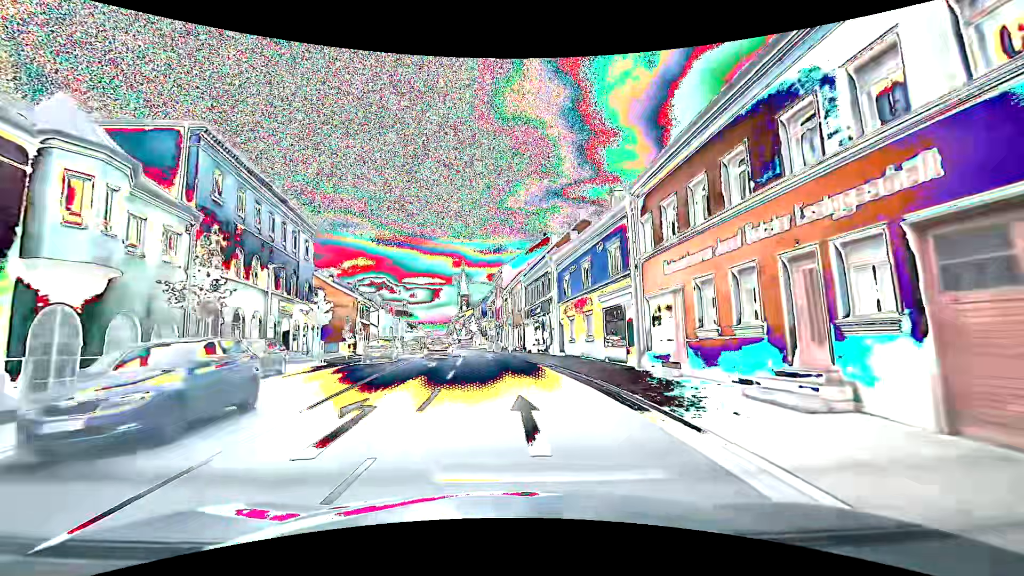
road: primary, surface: asphalt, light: Day
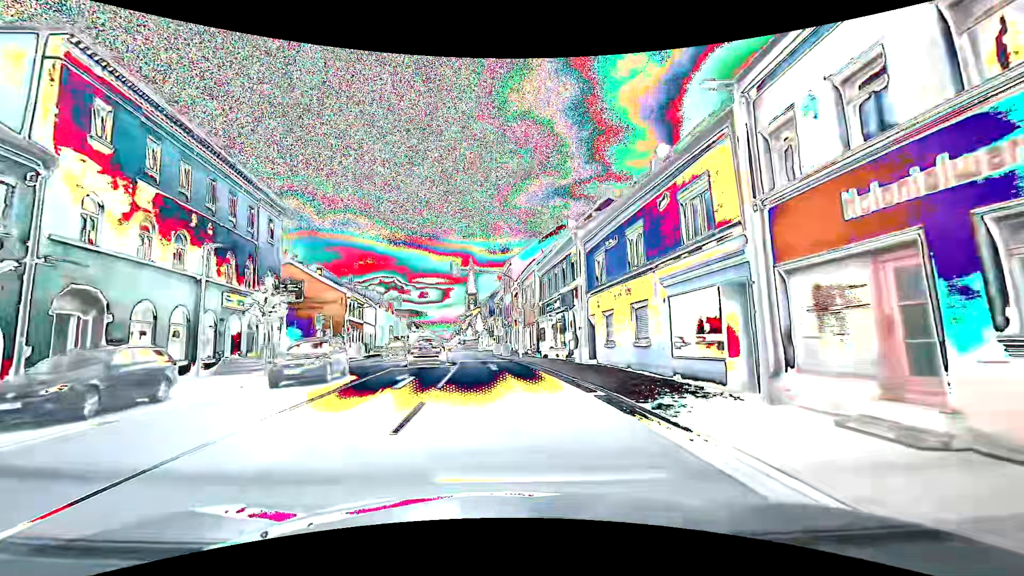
(-0.1, +7.8) m; -1°
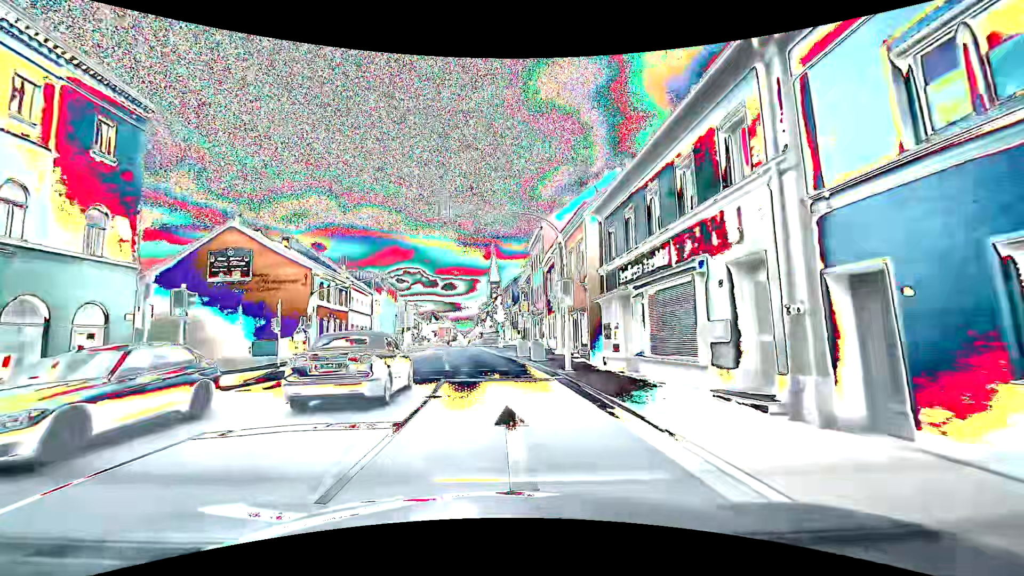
(-0.4, +15.8) m; -3°
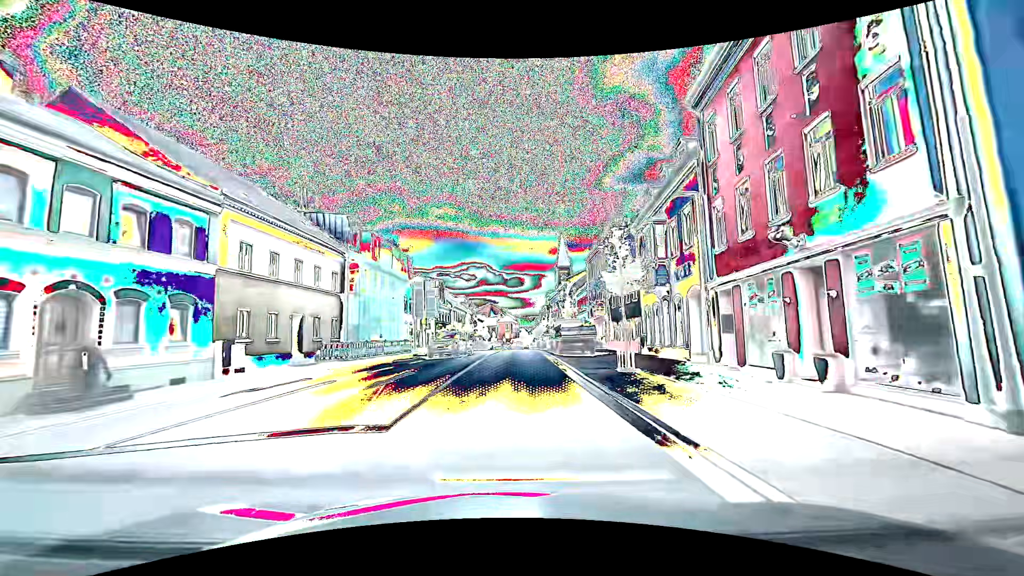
(-2.2, +31.8) m; -7°
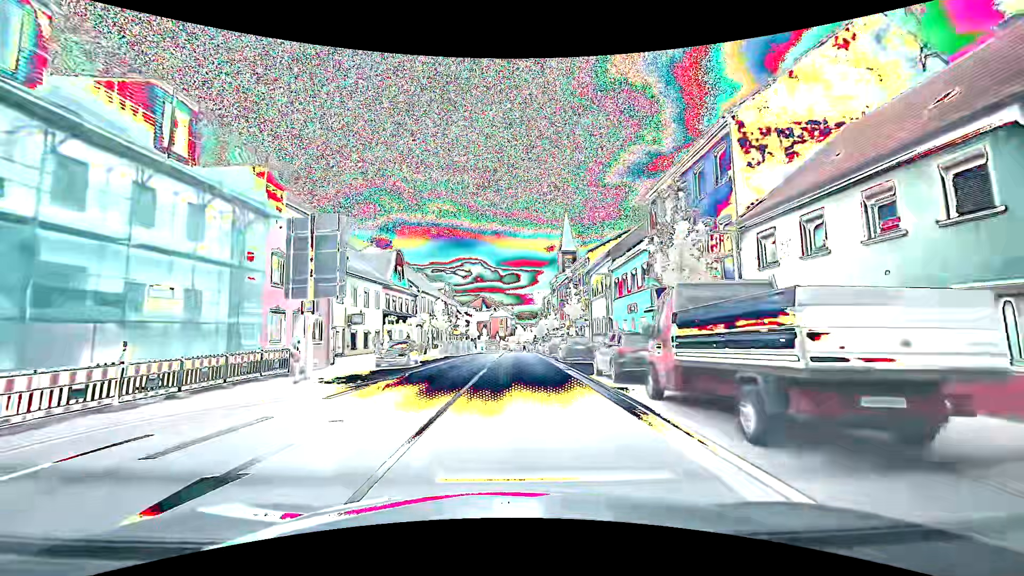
(-0.1, +24.0) m; 0°
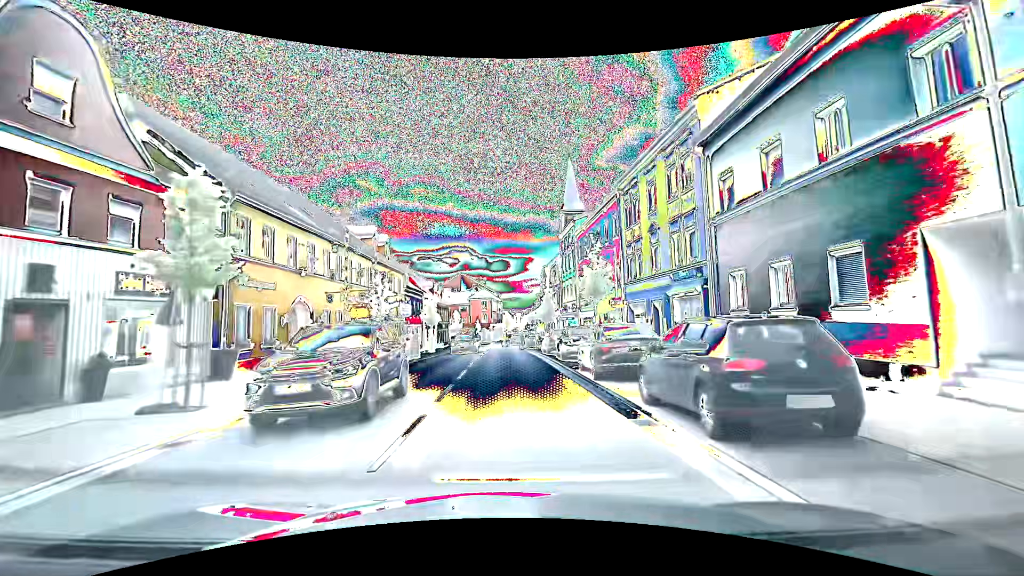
(+0.4, +32.3) m; +1°
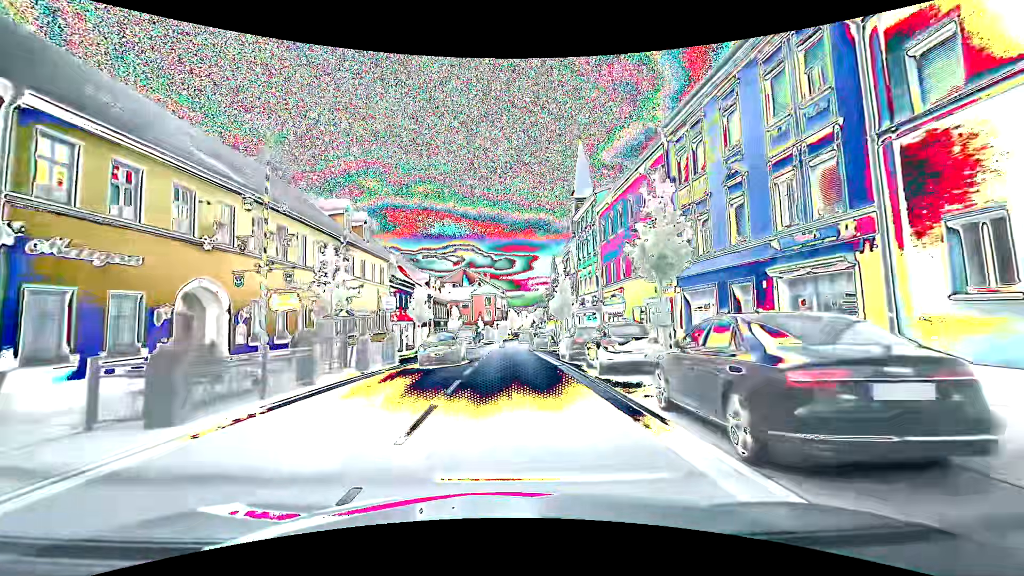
(0.0, +8.1) m; -1°
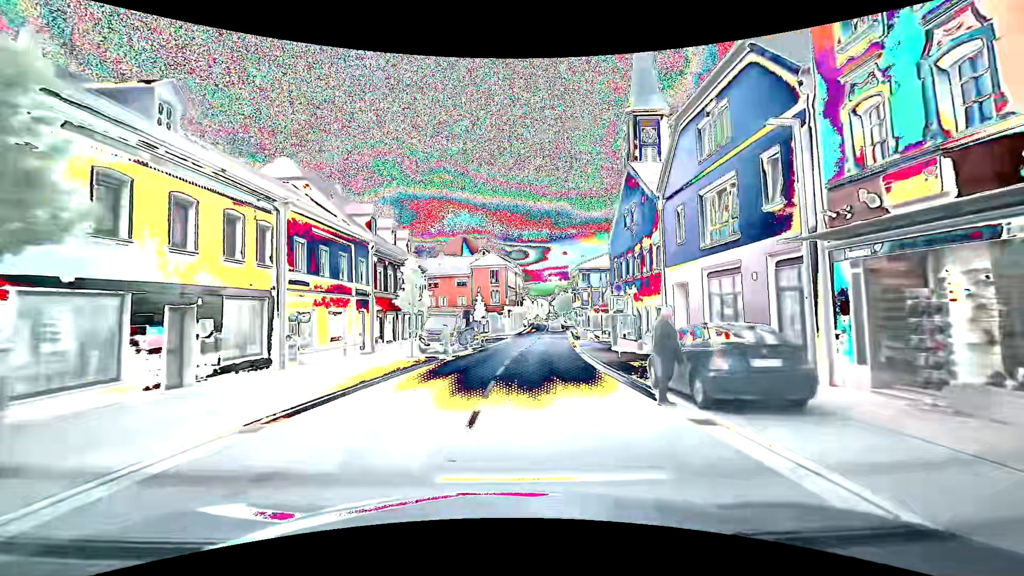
(-0.6, +32.5) m; -2°
(0, +10) (+1, +20) (+2, +30) (+3, +40) (+4, +50) (+5, +60) (+6, +70) (+7, +80) (+8, +90) (+9, +100) m
